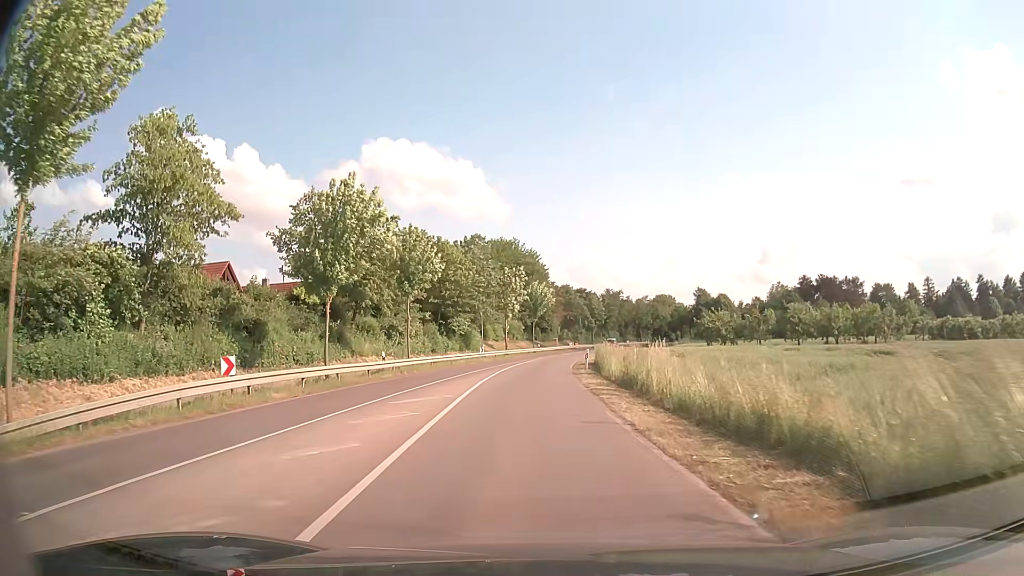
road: tertiary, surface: asphalt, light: Day
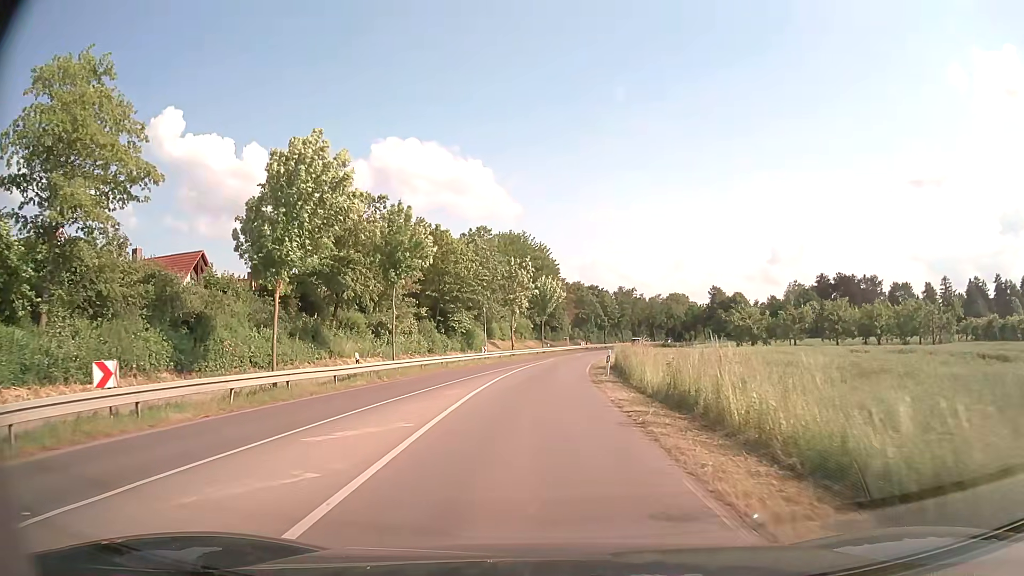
(-0.1, +6.5) m; -1°
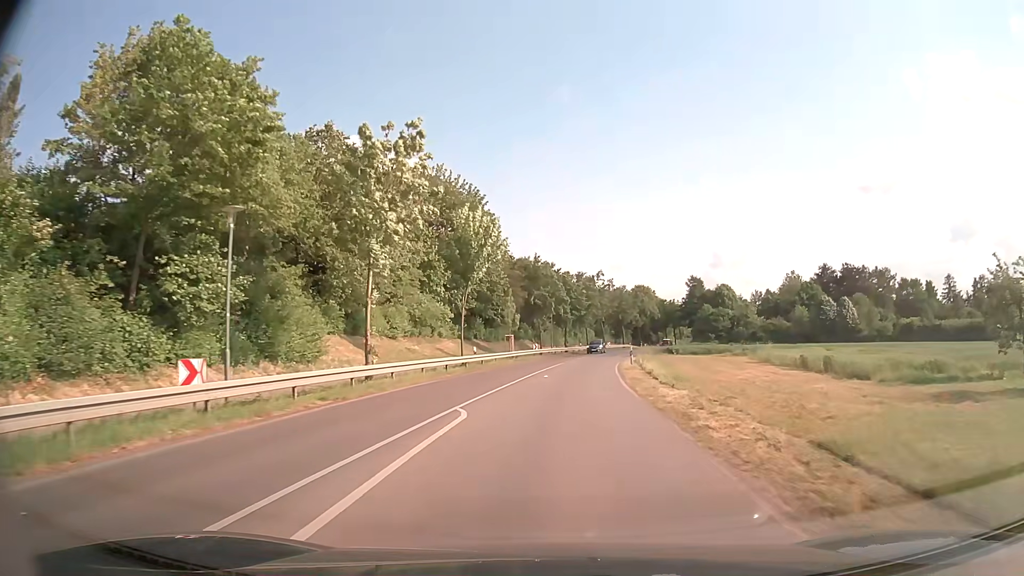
(+0.6, +40.5) m; +5°
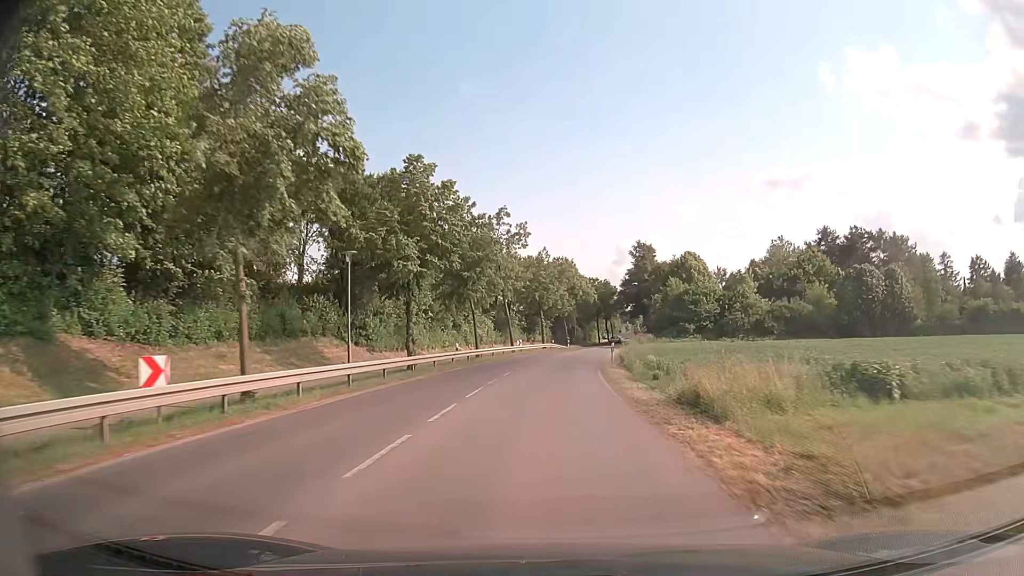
(+3.9, +51.0) m; +8°
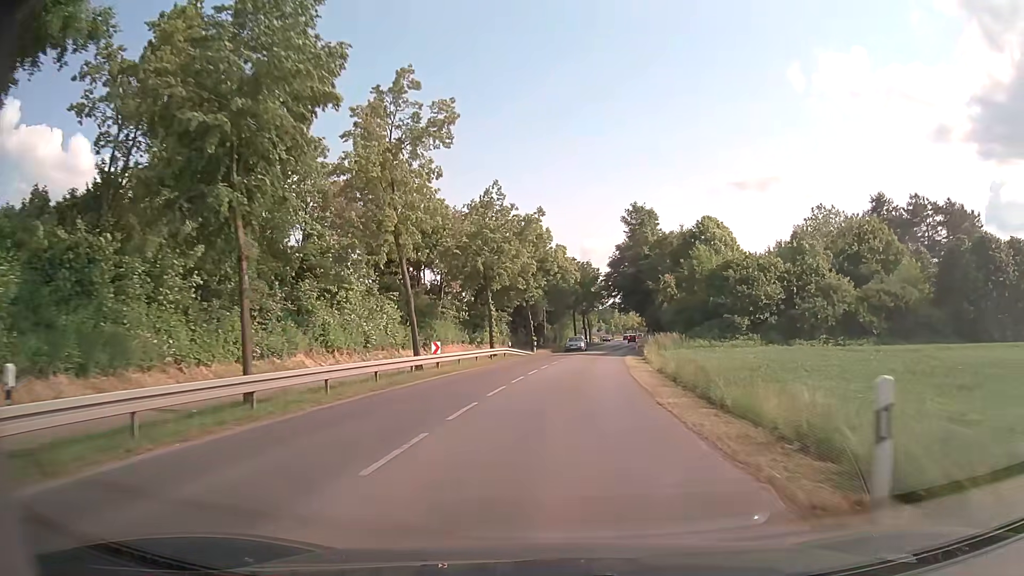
(+0.7, +31.3) m; +3°
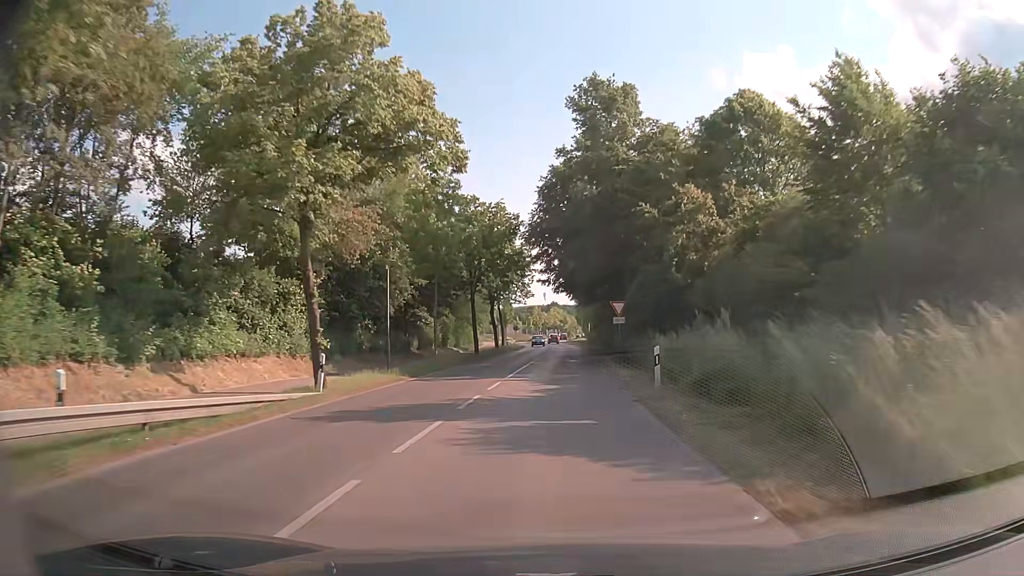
(+2.5, +38.6) m; +7°
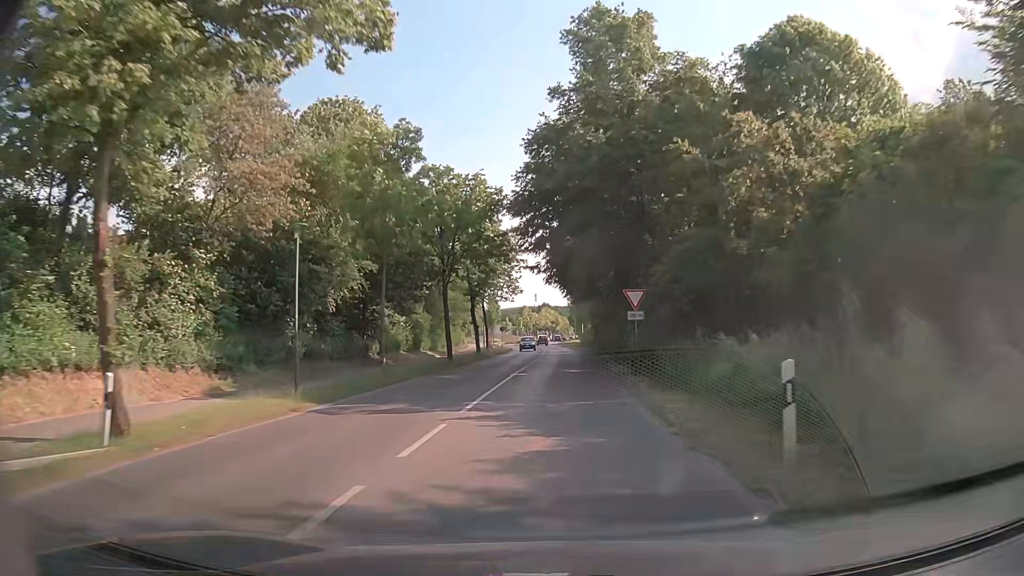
(0.0, +9.2) m; 0°
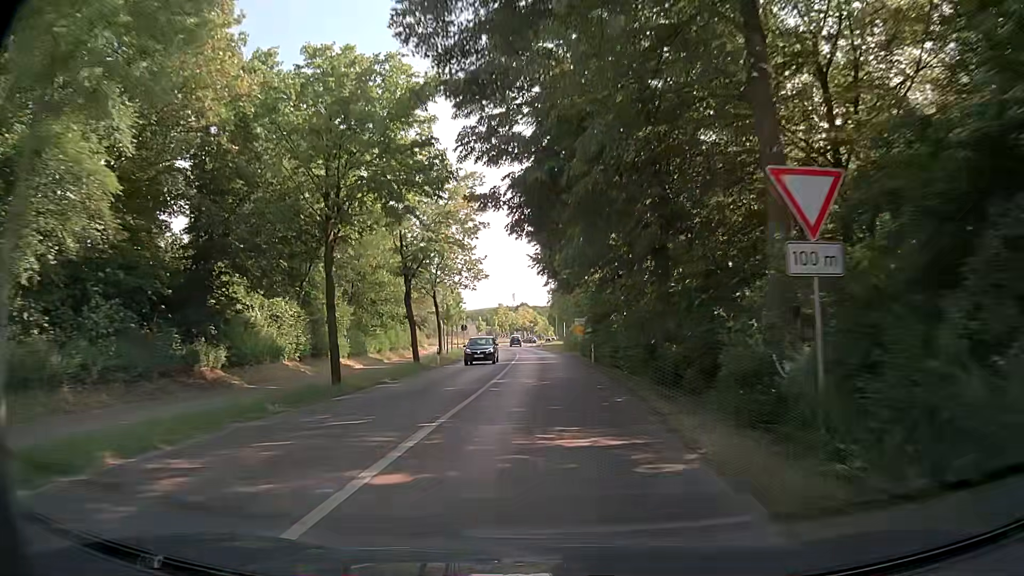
(+0.4, +17.8) m; +2°
(0, +10) (0, +20) (0, +30) (0, +40) (0, +50) (0, +60) (-1, +70) (-2, +80) (-3, +90) (-4, +100) m
